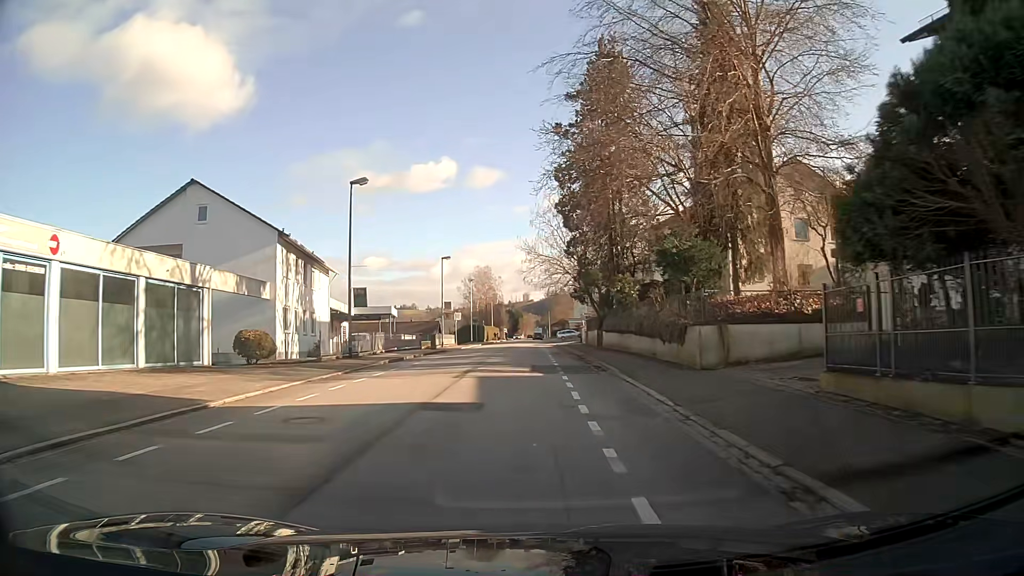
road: primary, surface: asphalt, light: Day
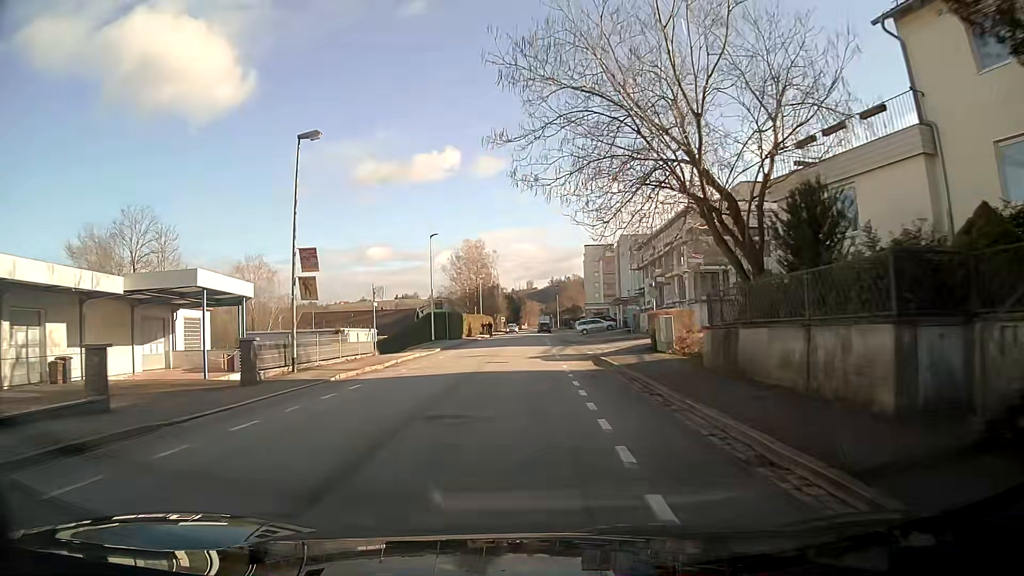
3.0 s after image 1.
(0.0, +37.4) m; 0°
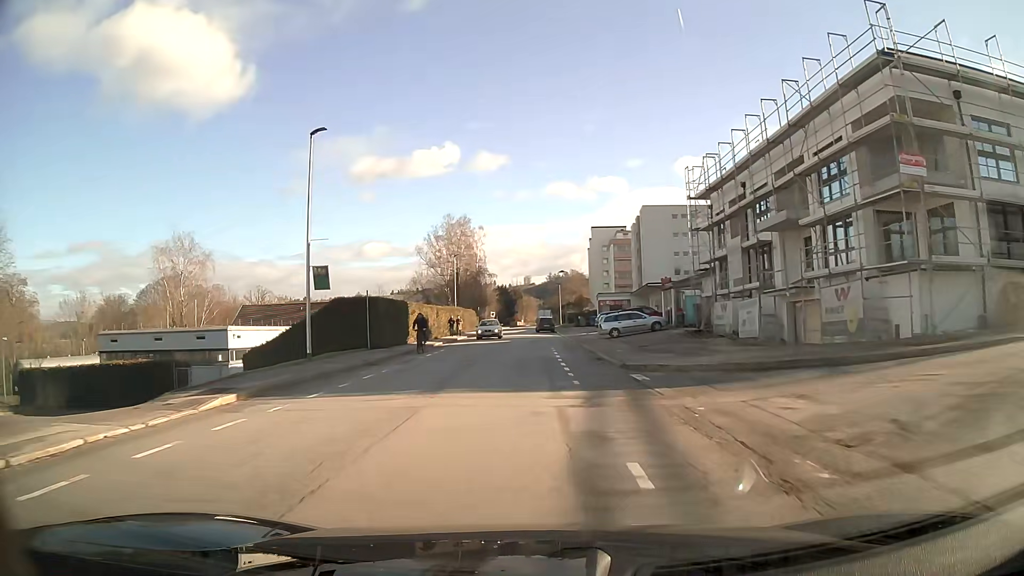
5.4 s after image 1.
(+0.3, +28.1) m; 0°
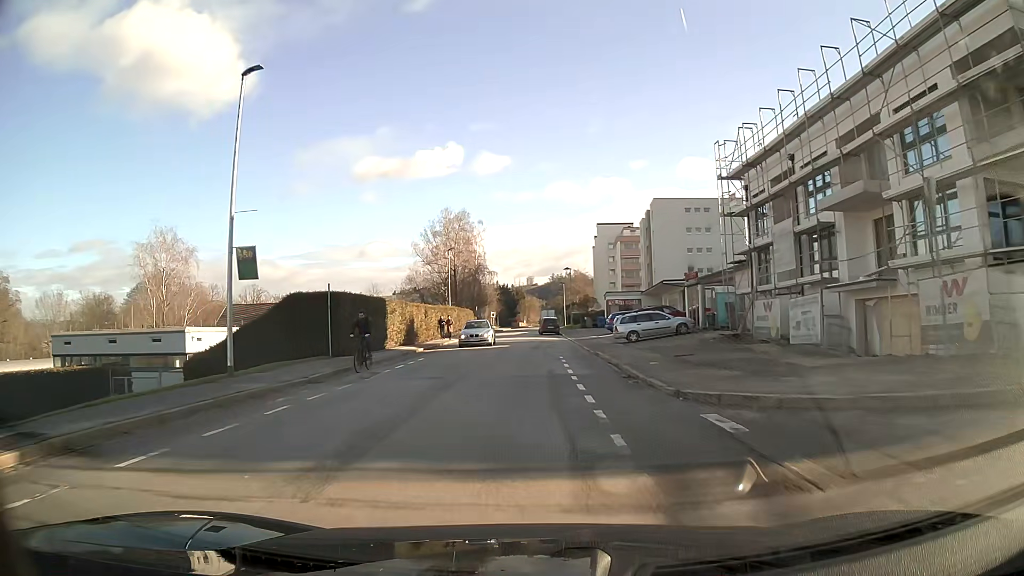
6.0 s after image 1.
(0.0, +6.6) m; 0°
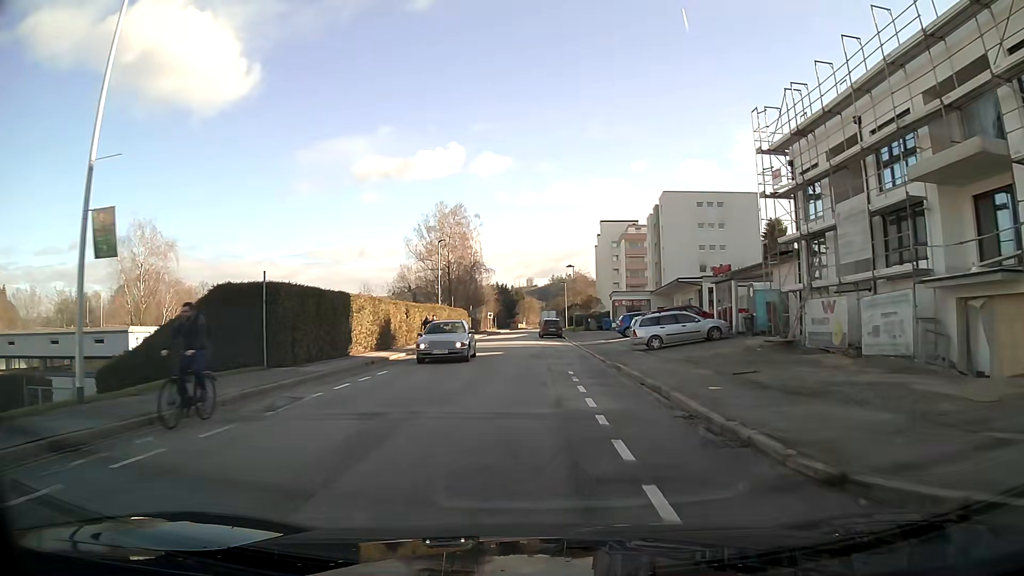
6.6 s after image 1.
(0.0, +6.5) m; 0°
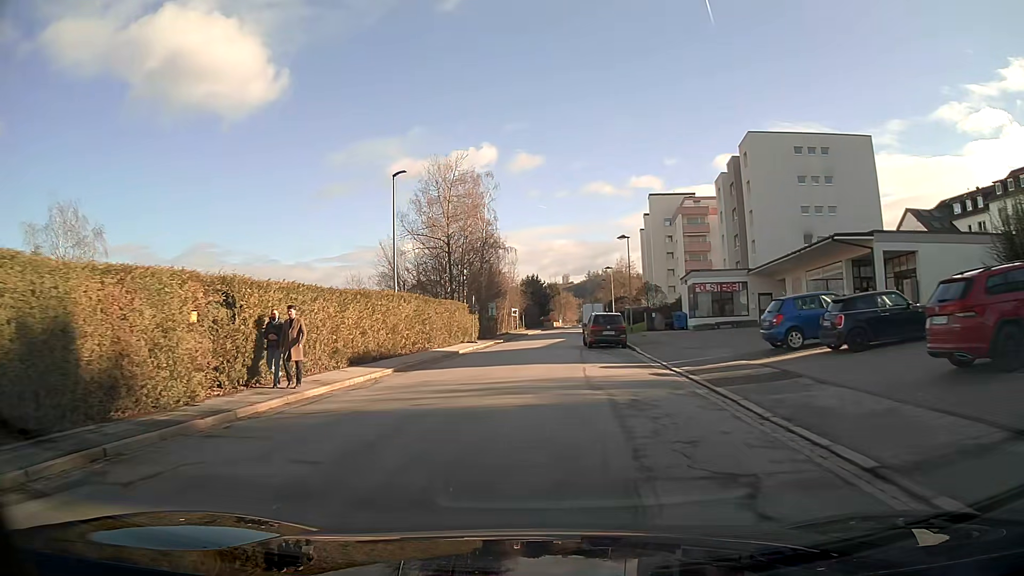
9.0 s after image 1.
(-0.3, +25.4) m; -3°
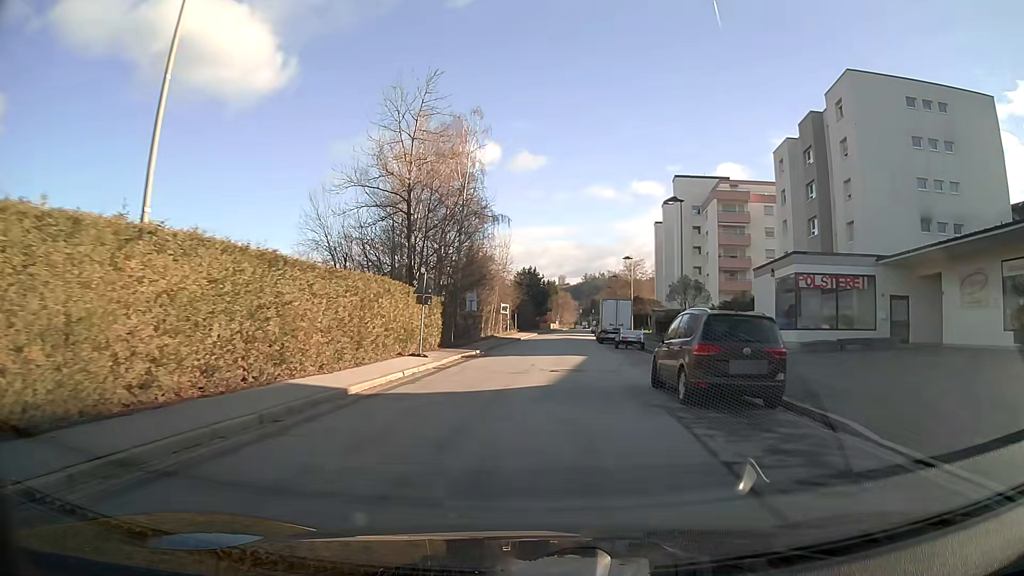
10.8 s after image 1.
(-0.1, +19.7) m; +1°
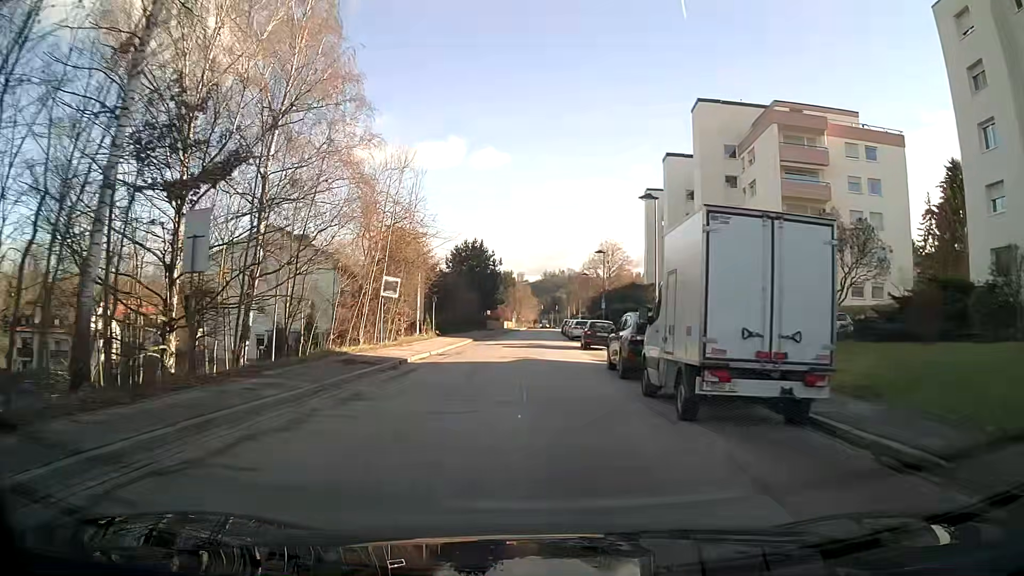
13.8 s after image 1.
(+1.3, +34.2) m; +3°
(0, +10) (0, +20) (0, +30) (0, +40) (+1, +50) (+1, +60) (+2, +70) (+3, +80) (+4, +90) (+4, +100) m
